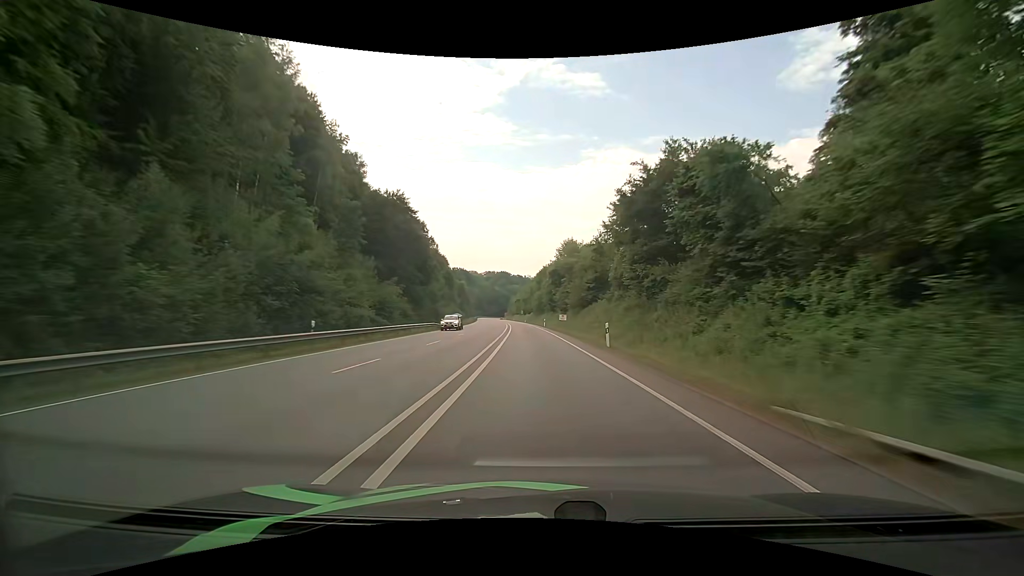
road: primary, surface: asphalt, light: Day
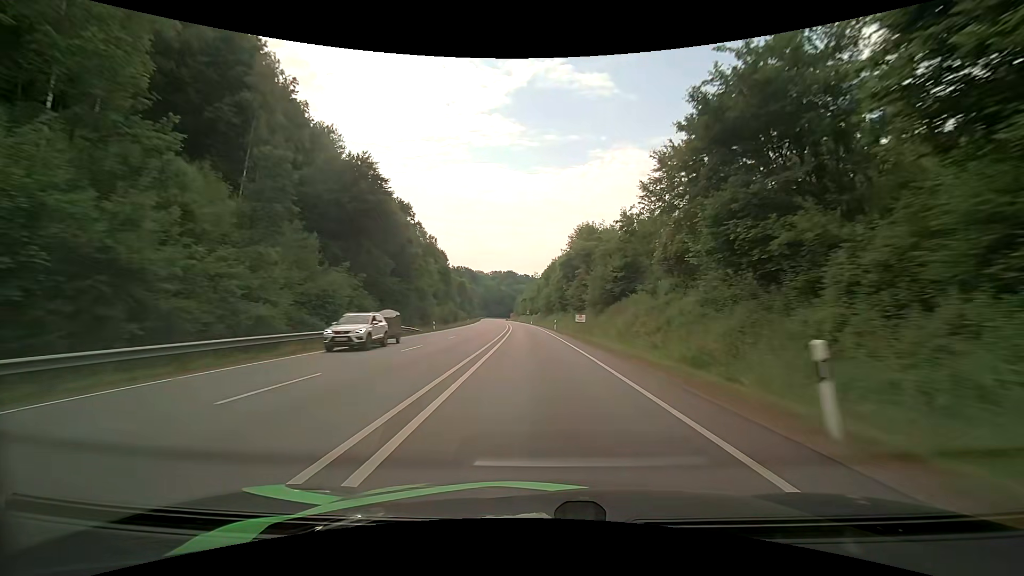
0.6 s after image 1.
(-0.1, +16.7) m; -1°
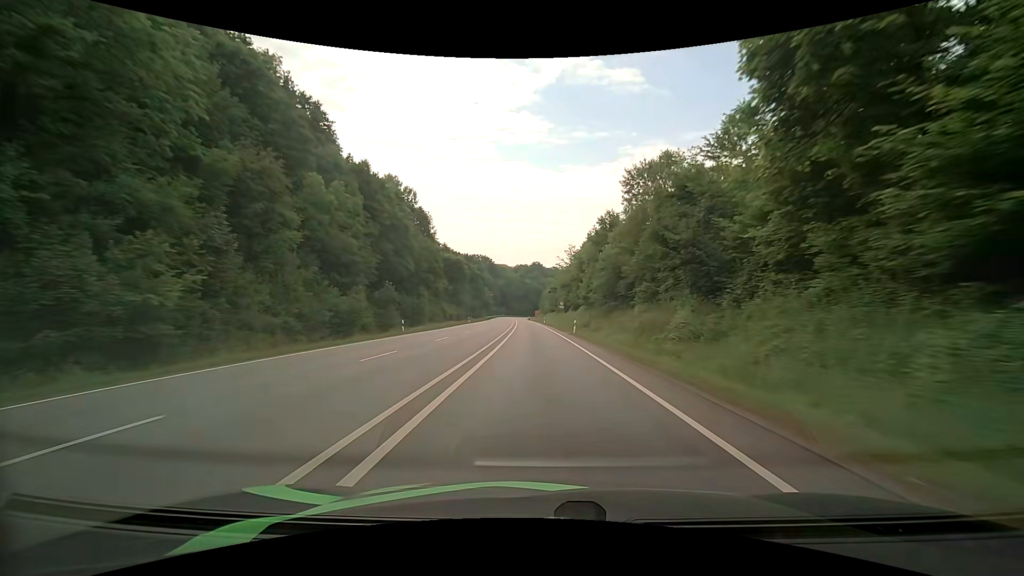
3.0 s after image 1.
(-1.6, +66.1) m; -3°
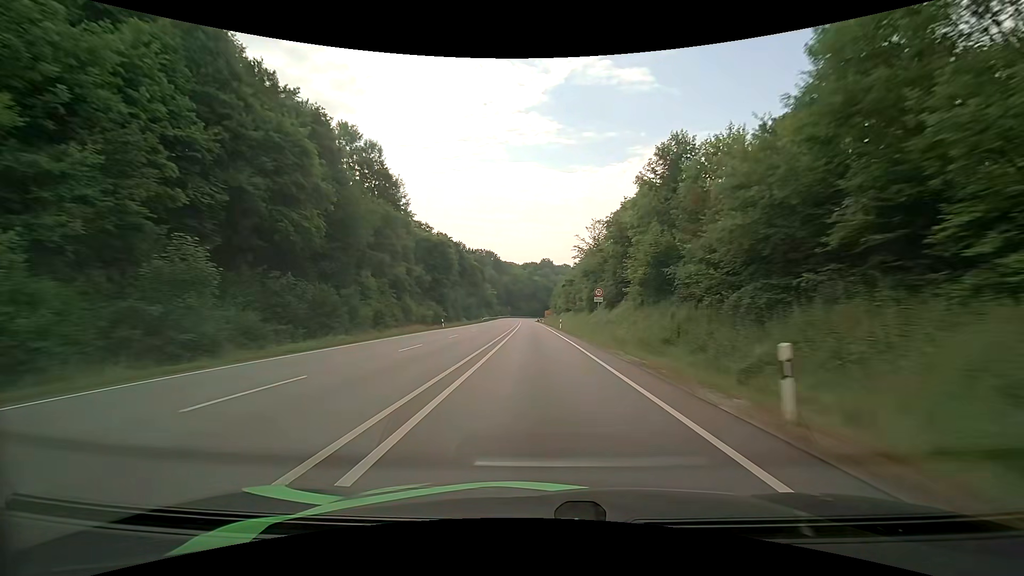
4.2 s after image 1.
(-0.4, +31.8) m; -1°
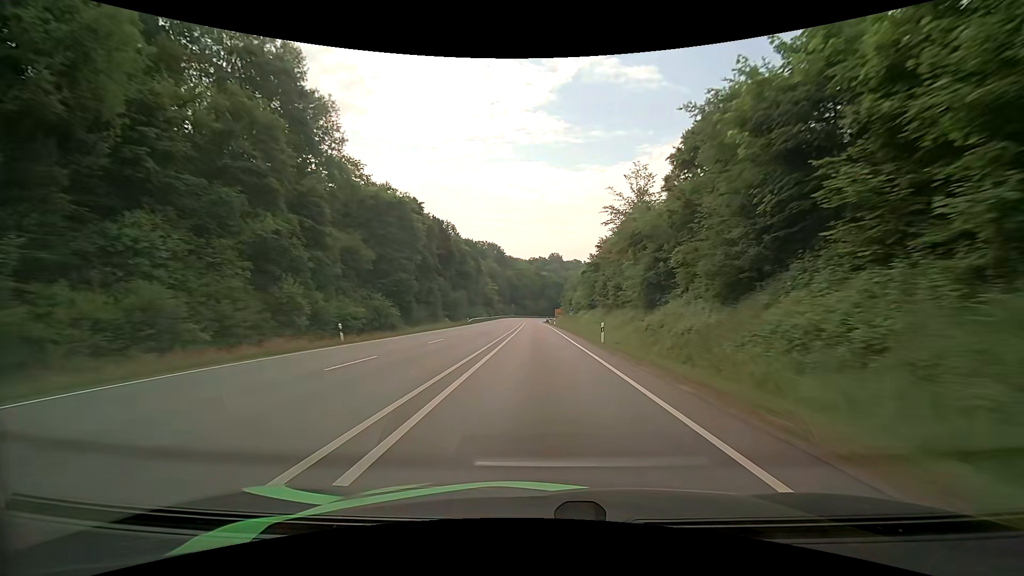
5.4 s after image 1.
(-0.4, +31.3) m; -1°
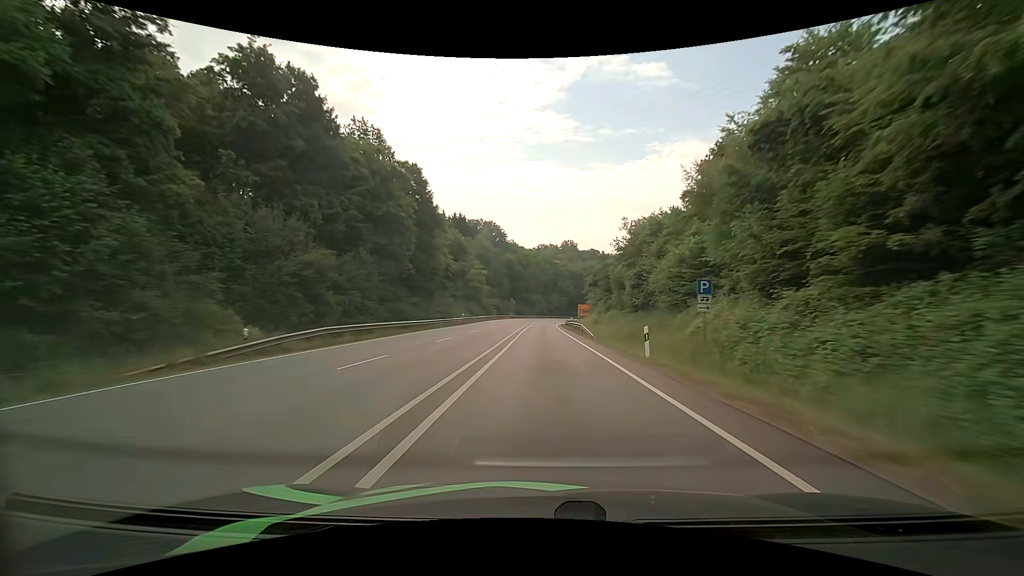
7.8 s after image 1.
(-0.9, +60.3) m; -2°
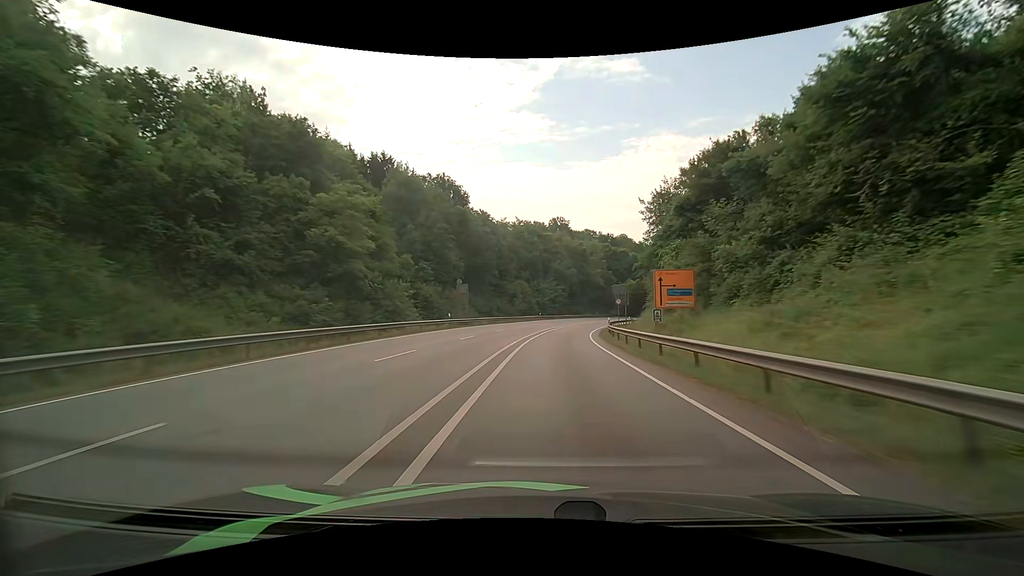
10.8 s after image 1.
(+0.3, +70.5) m; +1°
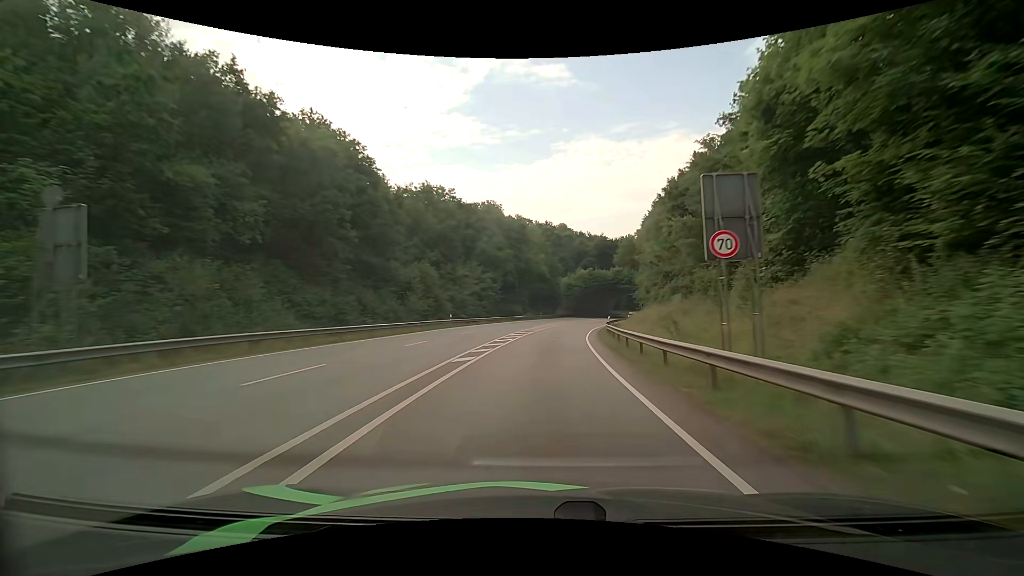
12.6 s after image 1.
(+2.3, +40.1) m; +7°
(0, +10) (+1, +20) (+2, +30) (+3, +40) (+4, +50) (+5, +60) (+7, +70) (+9, +79) (+11, +89) (+14, +99) m
